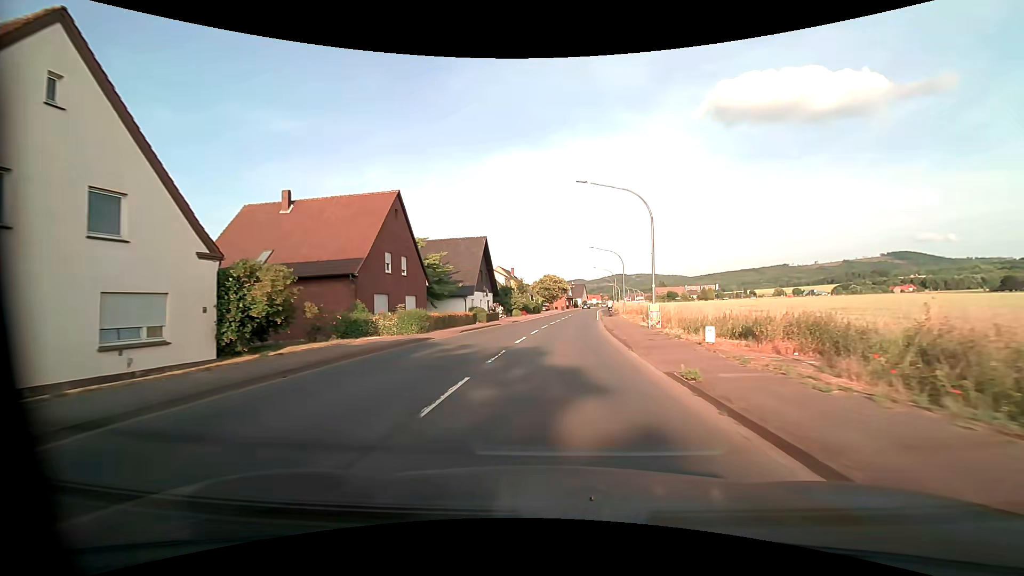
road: primary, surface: asphalt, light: Day
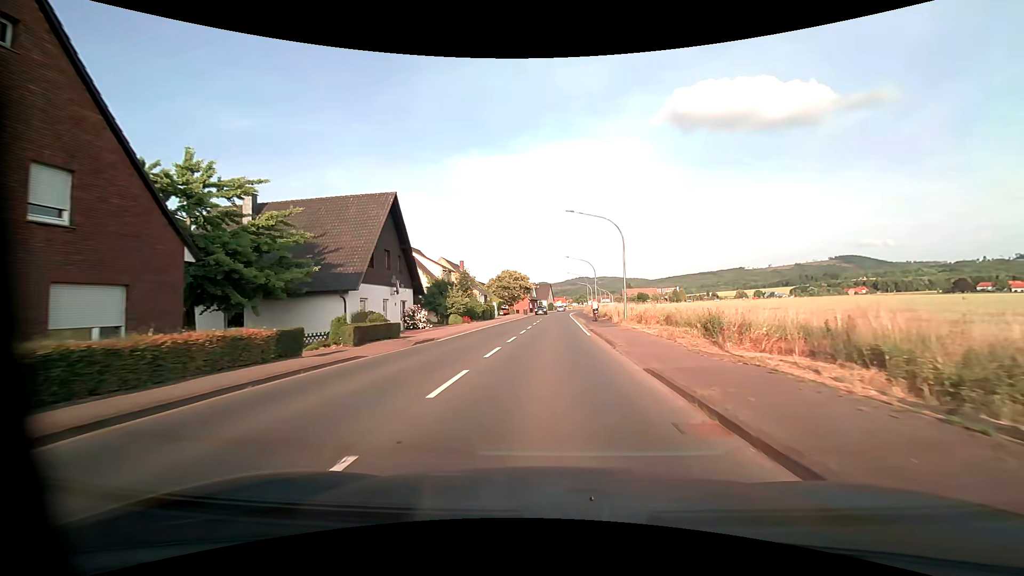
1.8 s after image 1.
(+0.8, +22.8) m; +4°
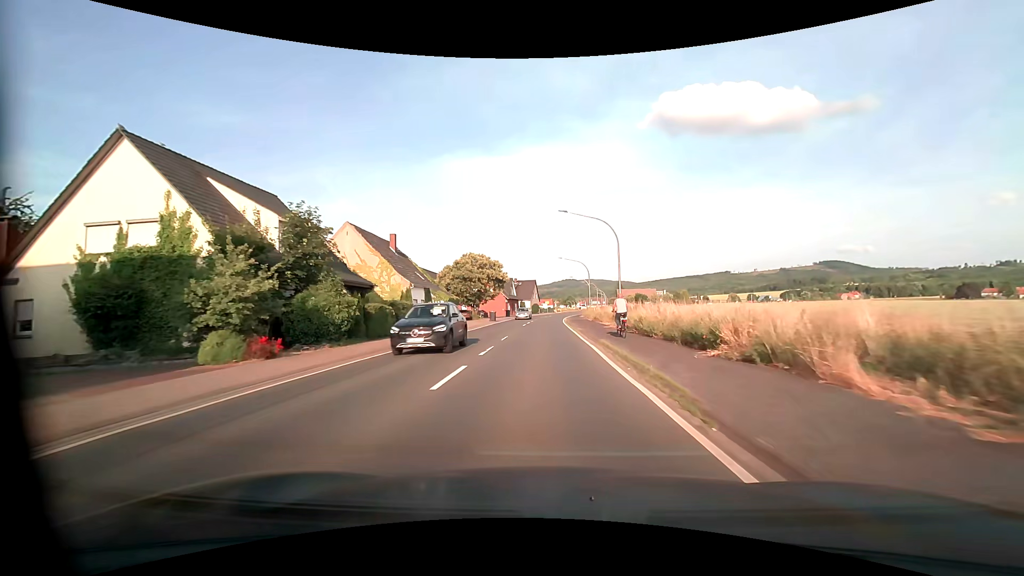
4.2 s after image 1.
(+0.6, +31.1) m; +1°
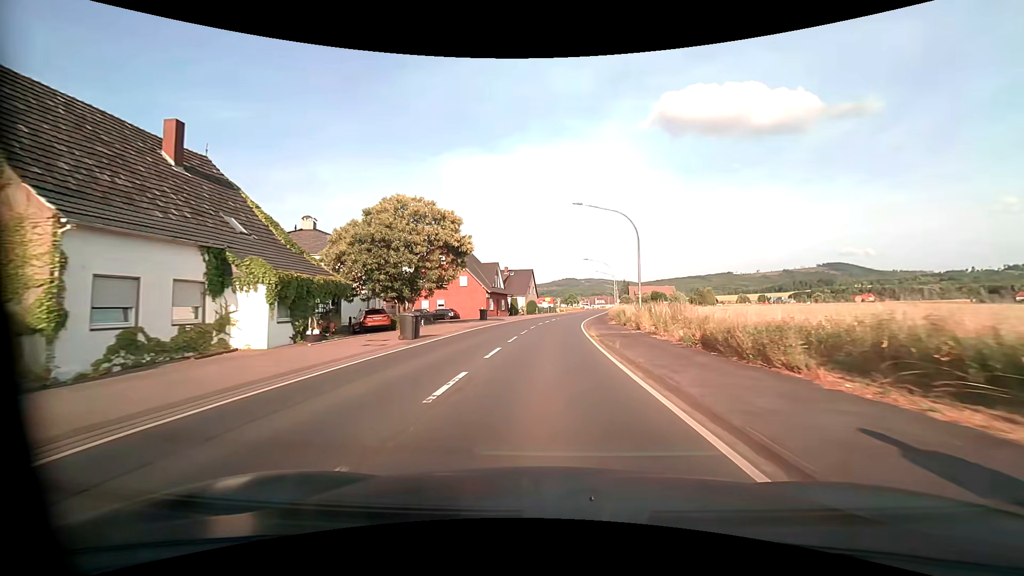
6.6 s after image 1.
(0.0, +32.0) m; 0°
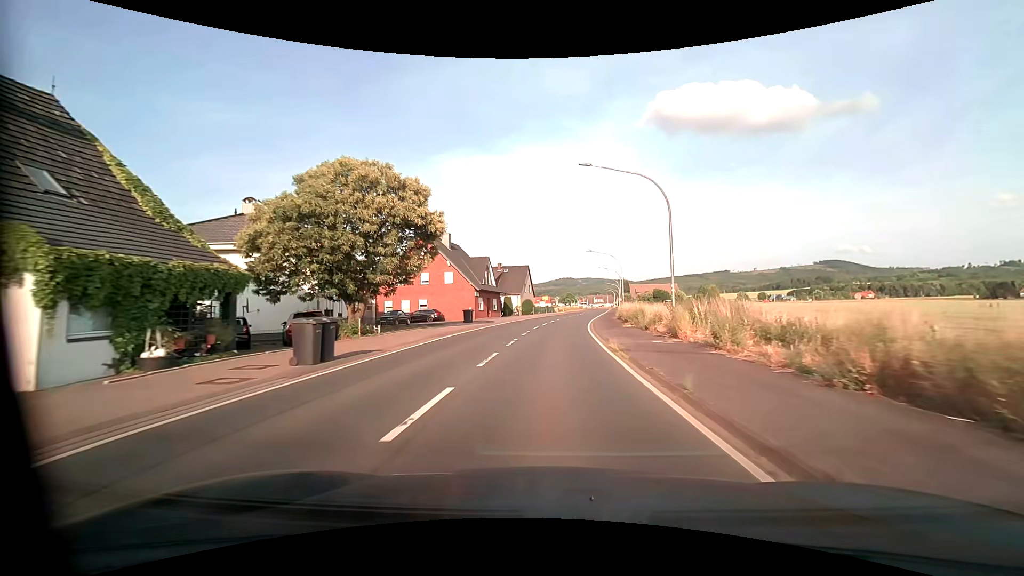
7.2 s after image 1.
(0.0, +8.1) m; 0°
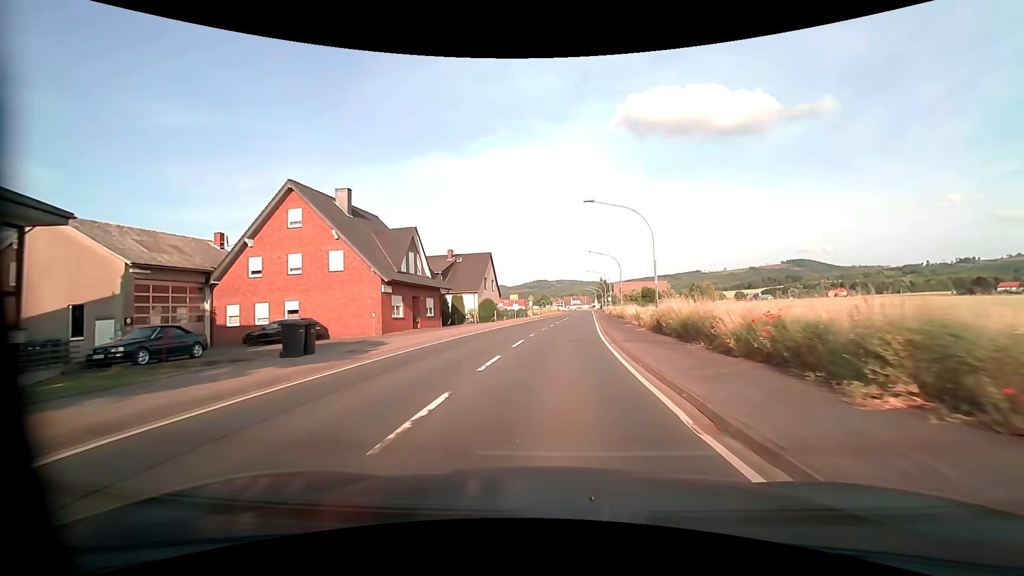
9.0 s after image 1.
(+0.6, +24.7) m; +3°
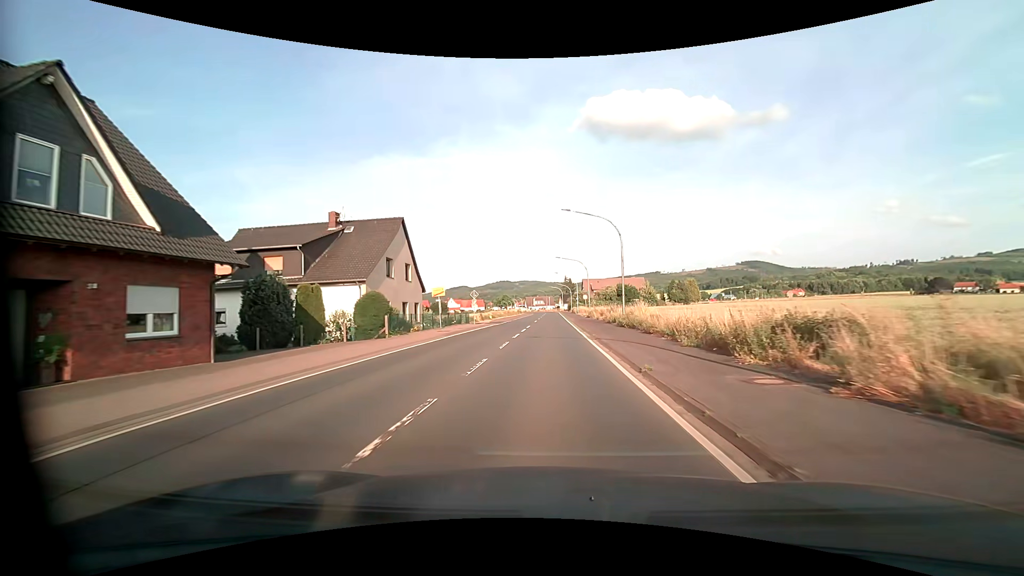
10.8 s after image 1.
(+1.1, +24.8) m; +4°
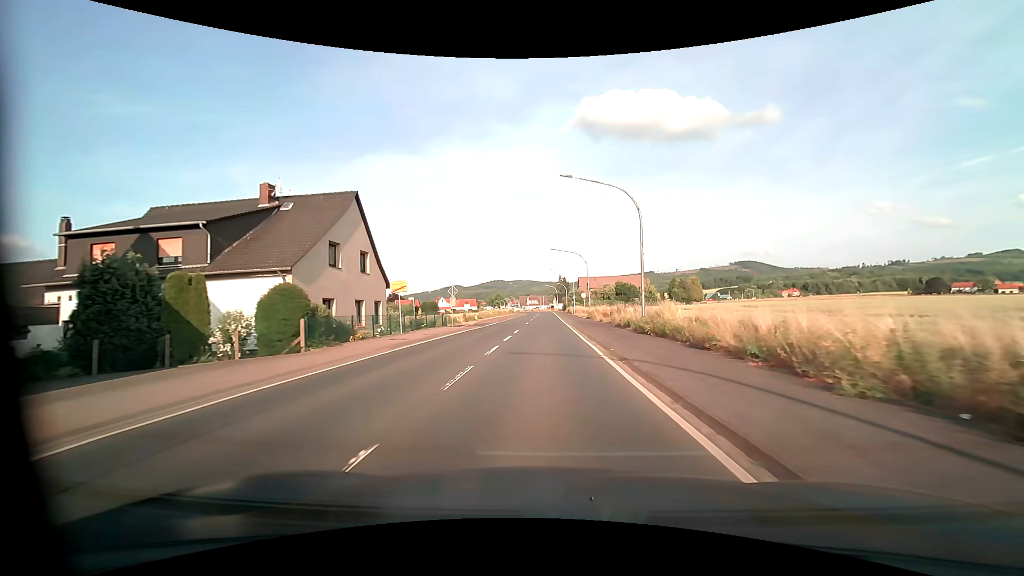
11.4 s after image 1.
(+0.1, +8.2) m; +1°
(0, +10) (0, +20) (0, +30) (0, +40) (0, +50) (0, +60) (0, +70) (0, +80) (0, +90) (0, +100) m
